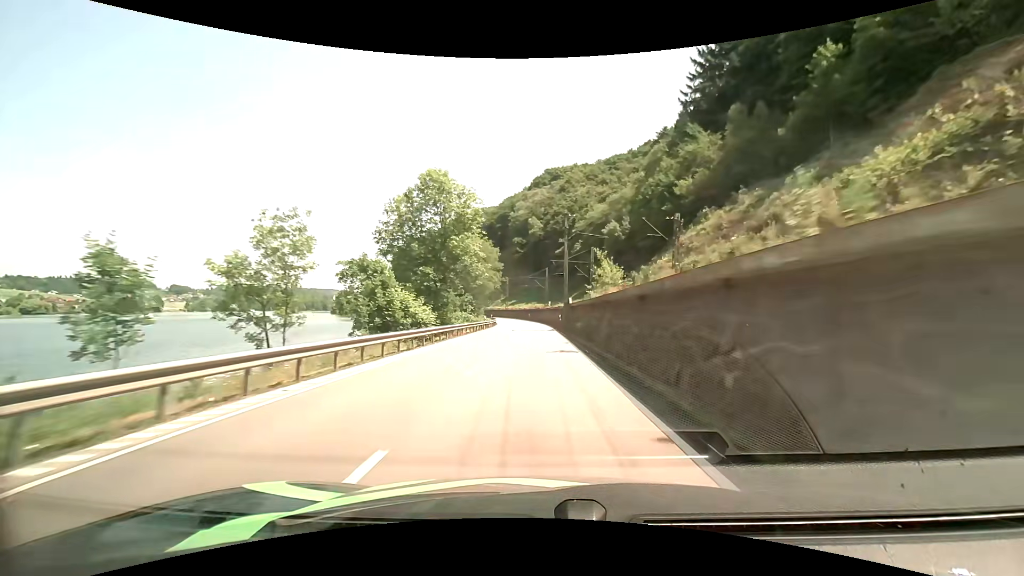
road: primary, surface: asphalt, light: Day
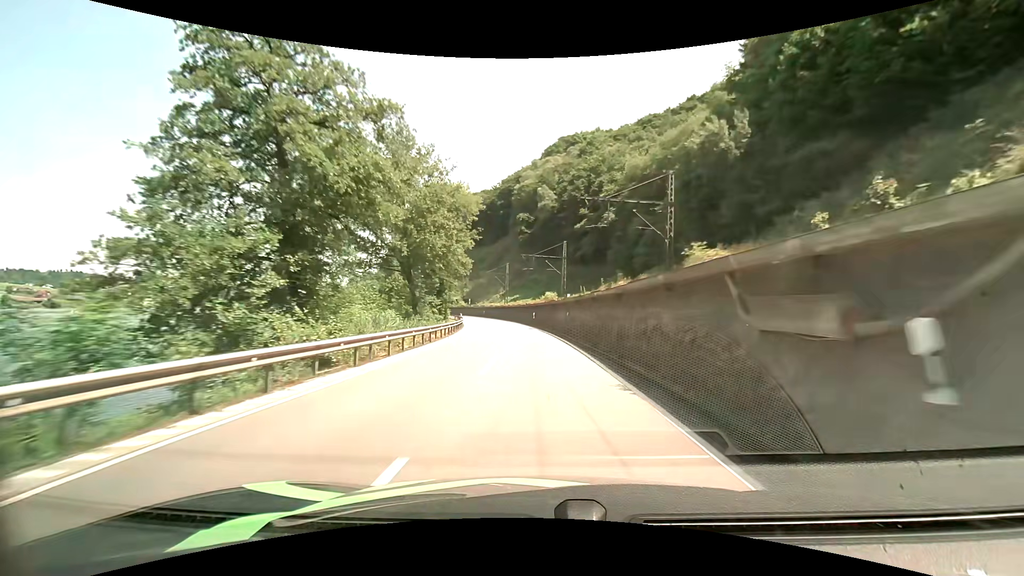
(-0.1, +47.9) m; -1°
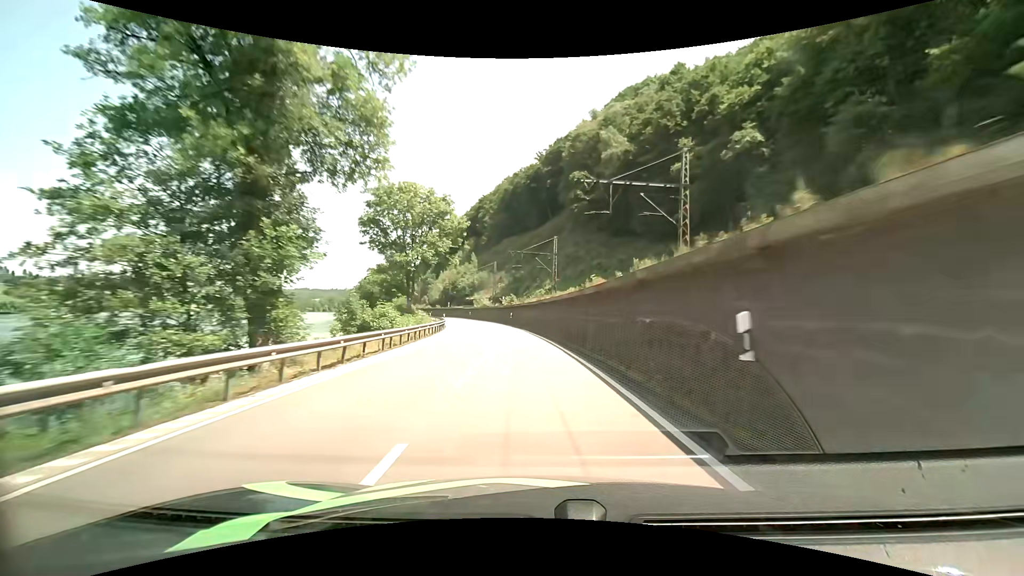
(-2.3, +47.3) m; -6°
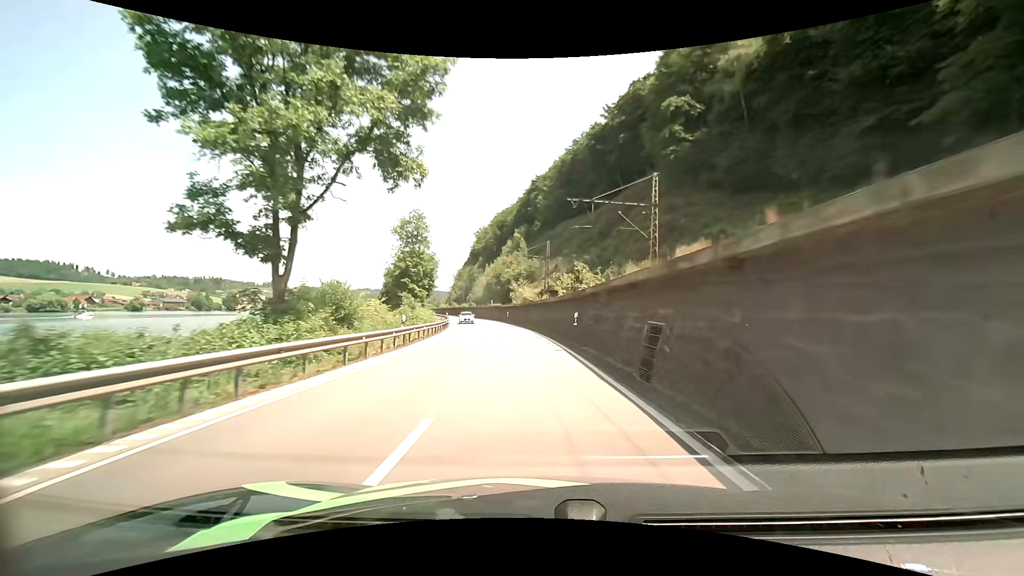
(-2.3, +34.7) m; -7°
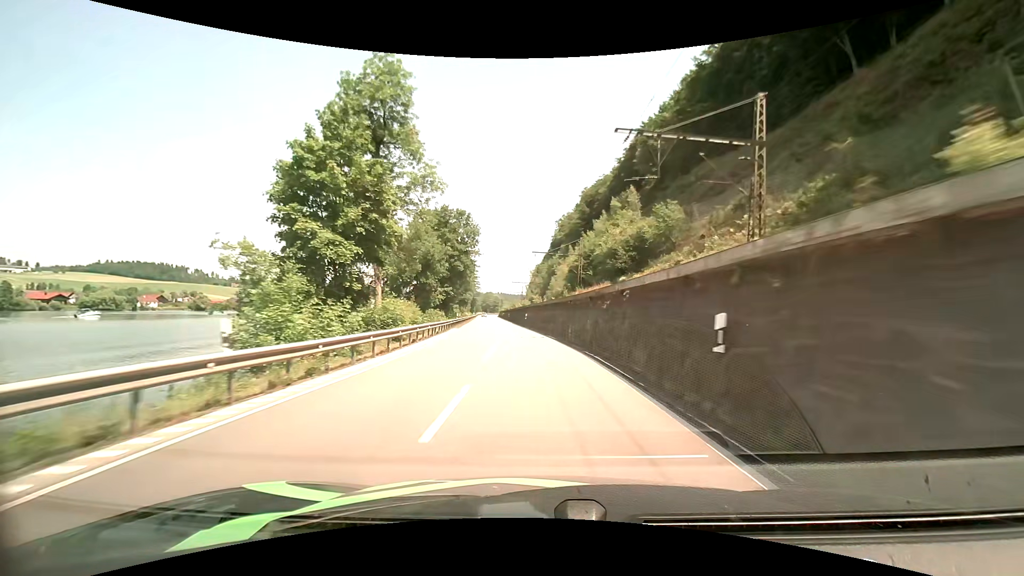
(-5.1, +56.6) m; -10°
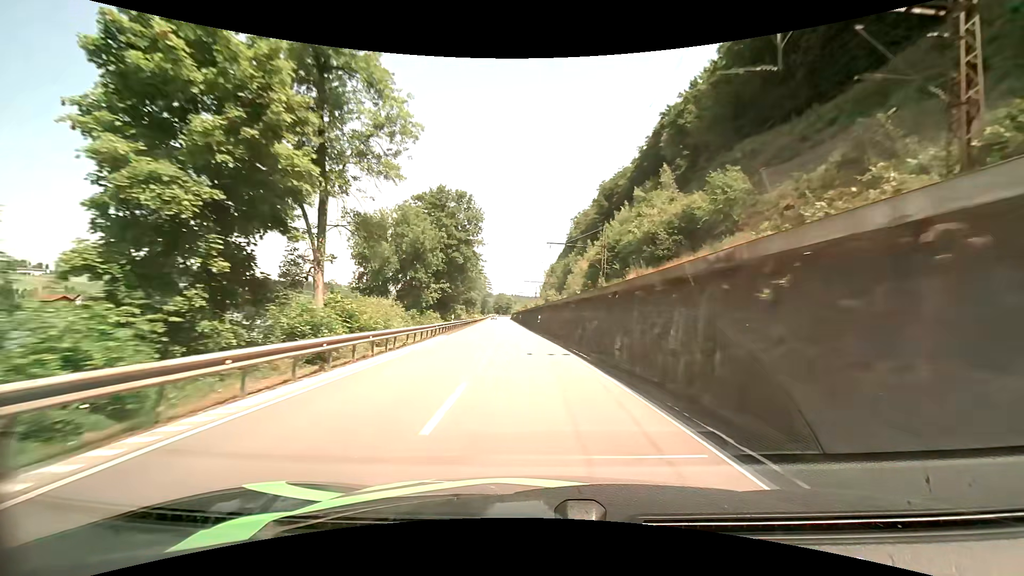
(-0.2, +11.7) m; -2°
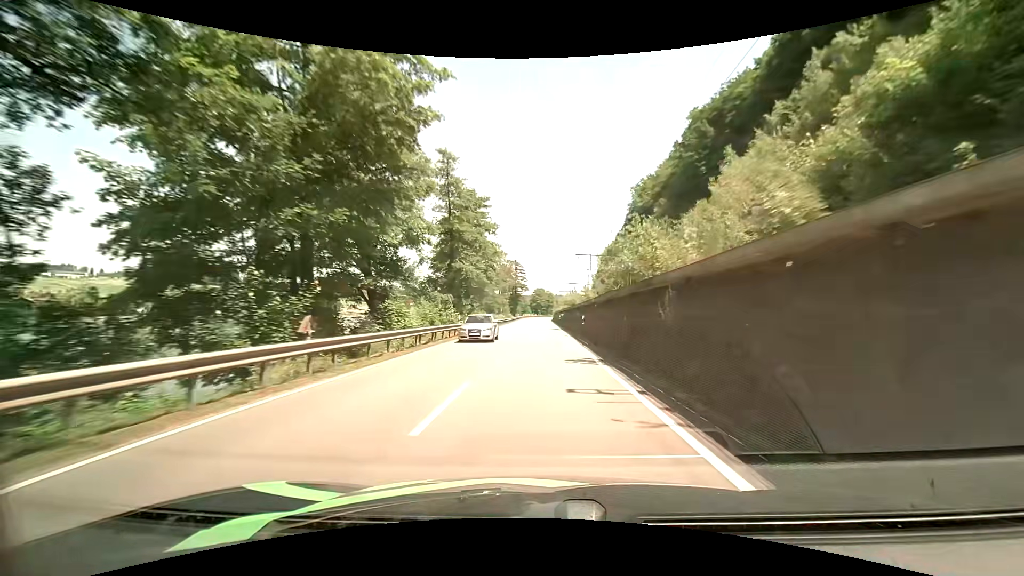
(-3.4, +59.8) m; -5°
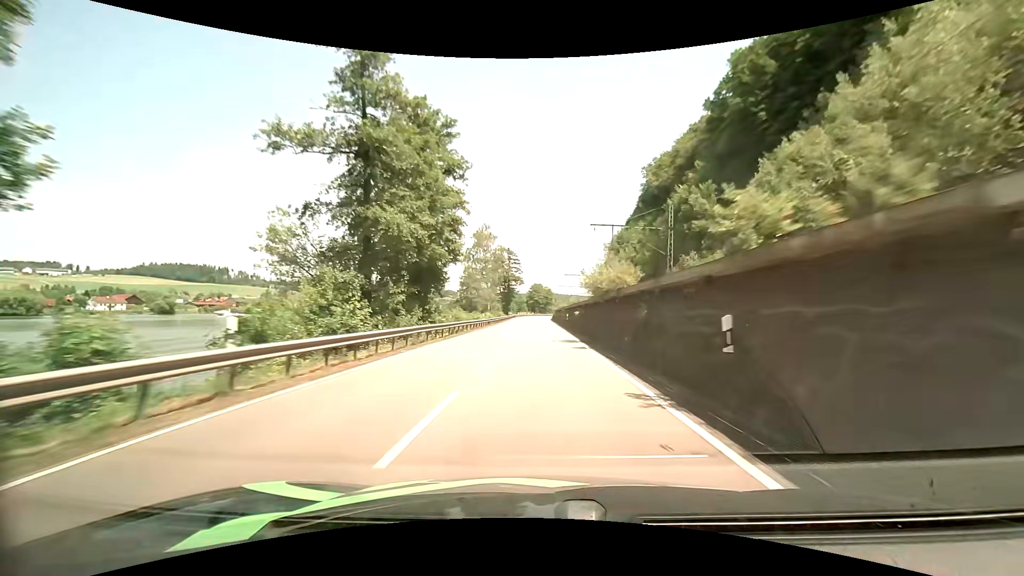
(+0.2, +25.0) m; +1°
(0, +10) (0, +20) (0, +30) (0, +40) (0, +50) (0, +60) (0, +70) (0, +80) (0, +90) (0, +100) m
